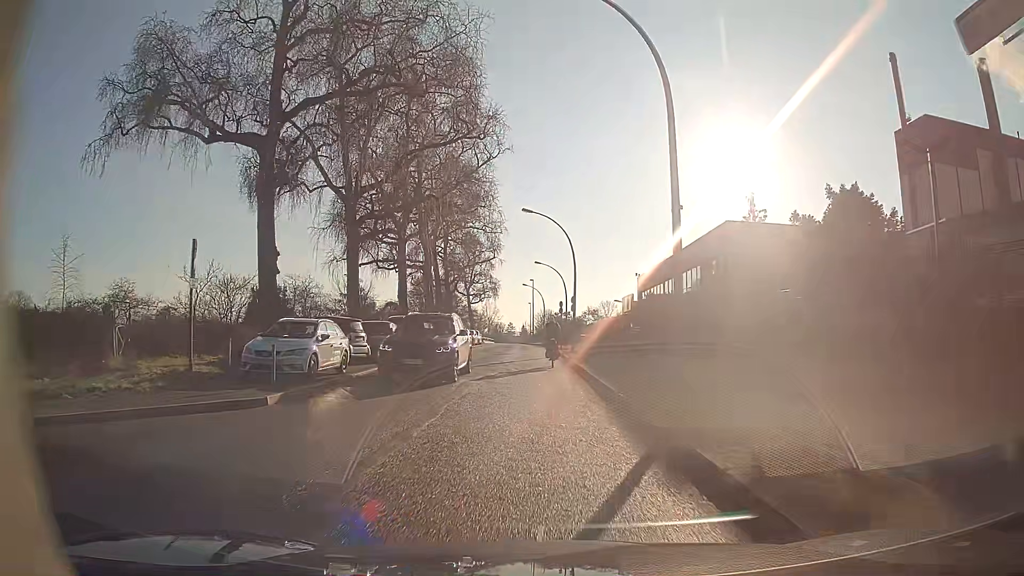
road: residential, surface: asphalt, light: Day
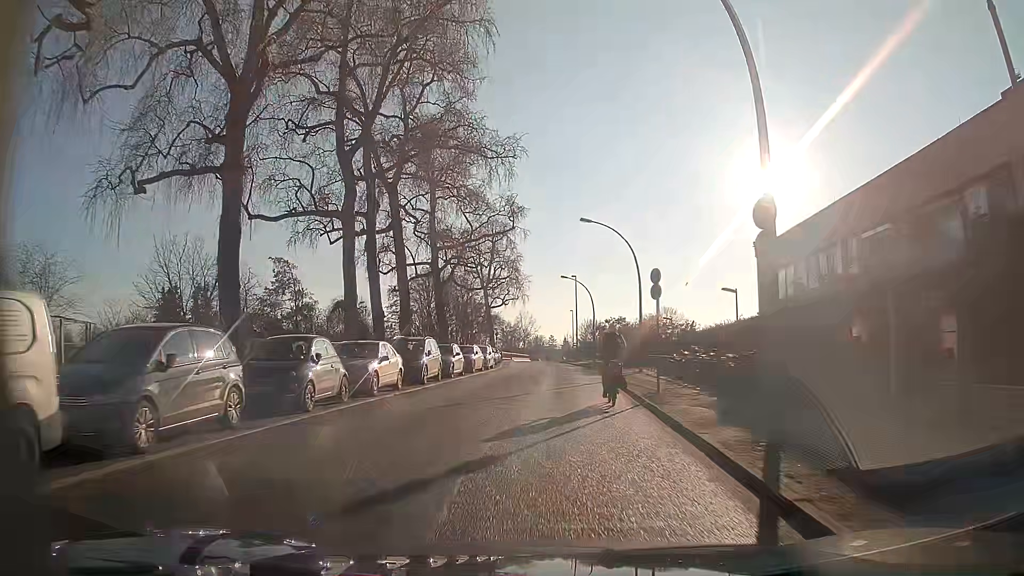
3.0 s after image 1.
(-0.5, +29.0) m; -3°
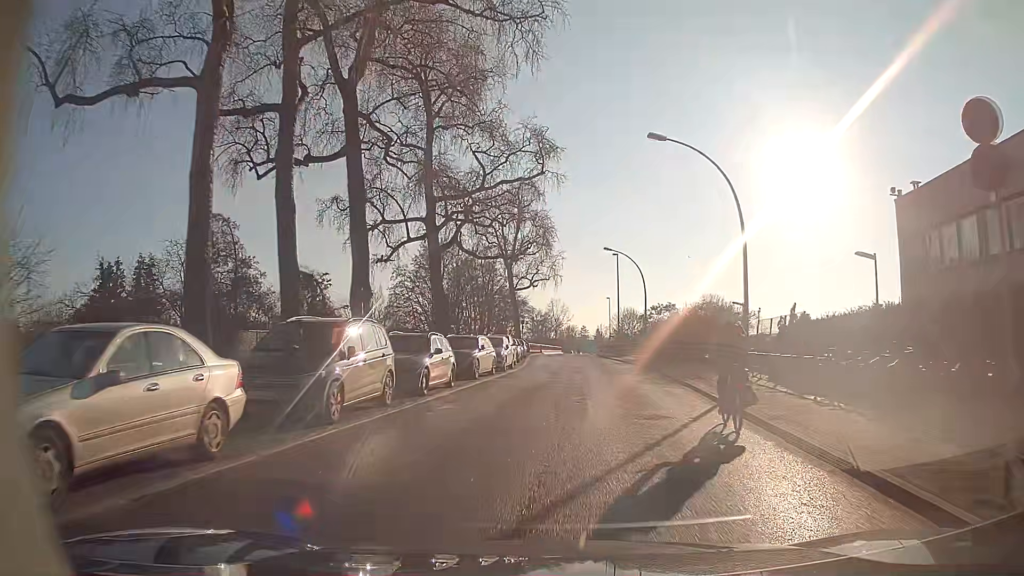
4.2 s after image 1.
(-0.5, +13.3) m; -3°
